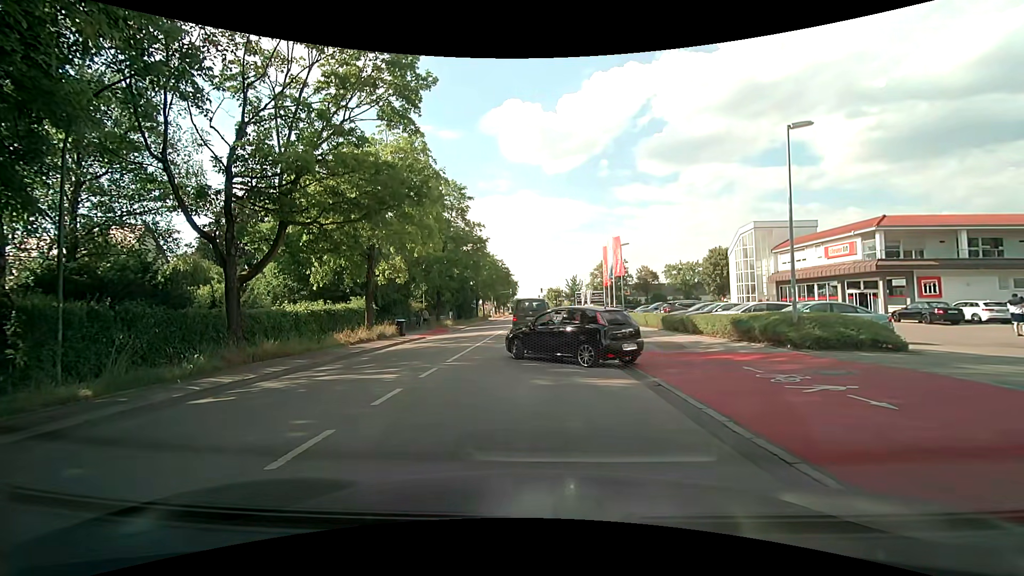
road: secondary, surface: asphalt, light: Day
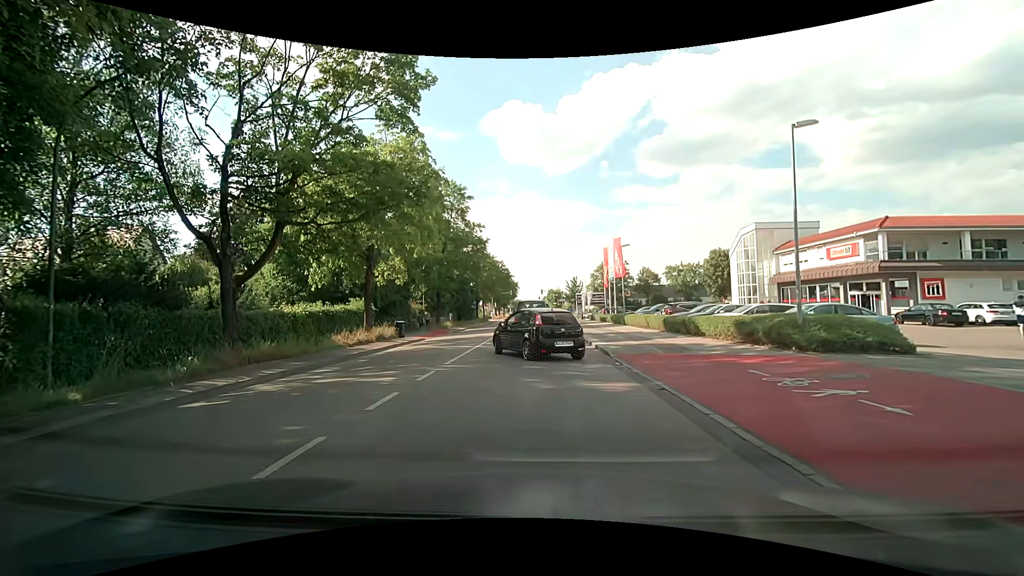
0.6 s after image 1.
(0.0, +0.3) m; 0°
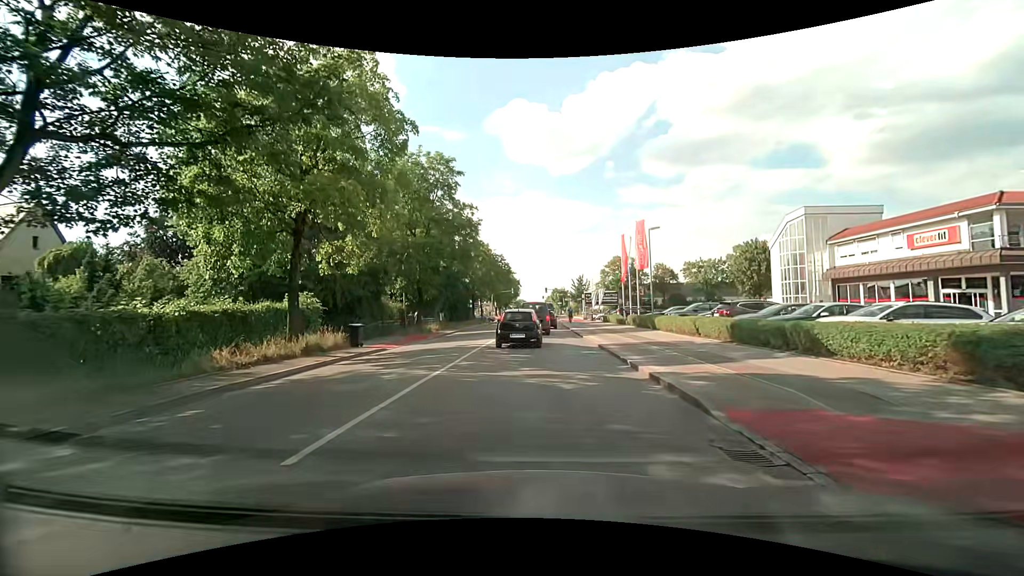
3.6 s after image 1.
(-0.4, +9.1) m; -2°
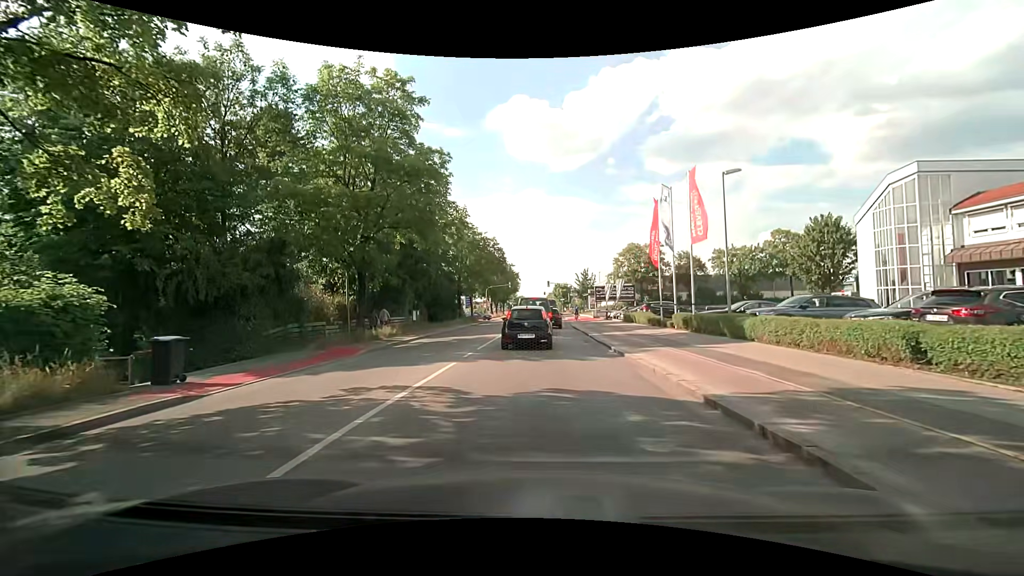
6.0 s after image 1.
(-0.1, +12.4) m; -1°
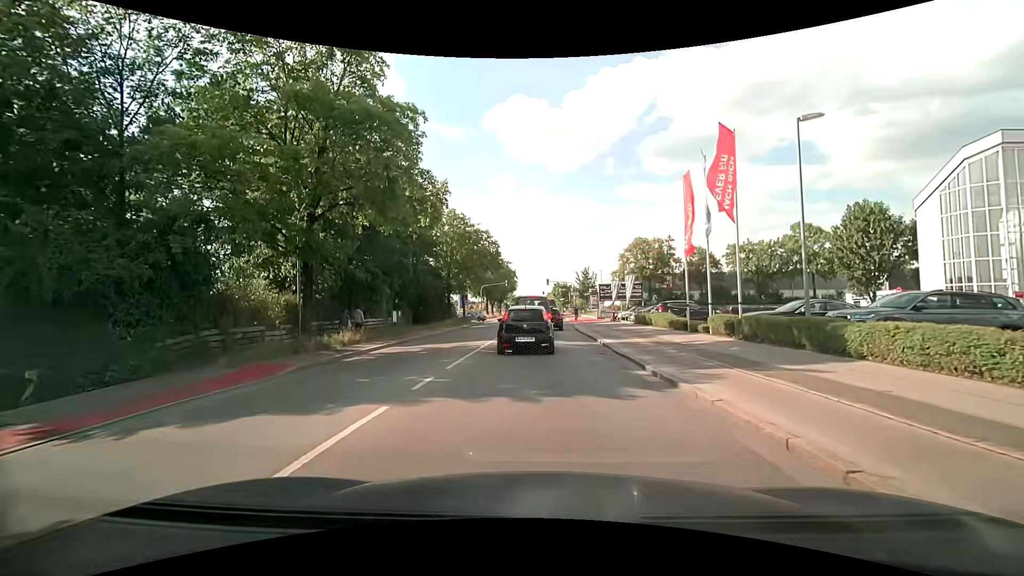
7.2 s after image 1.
(0.0, +5.5) m; 0°
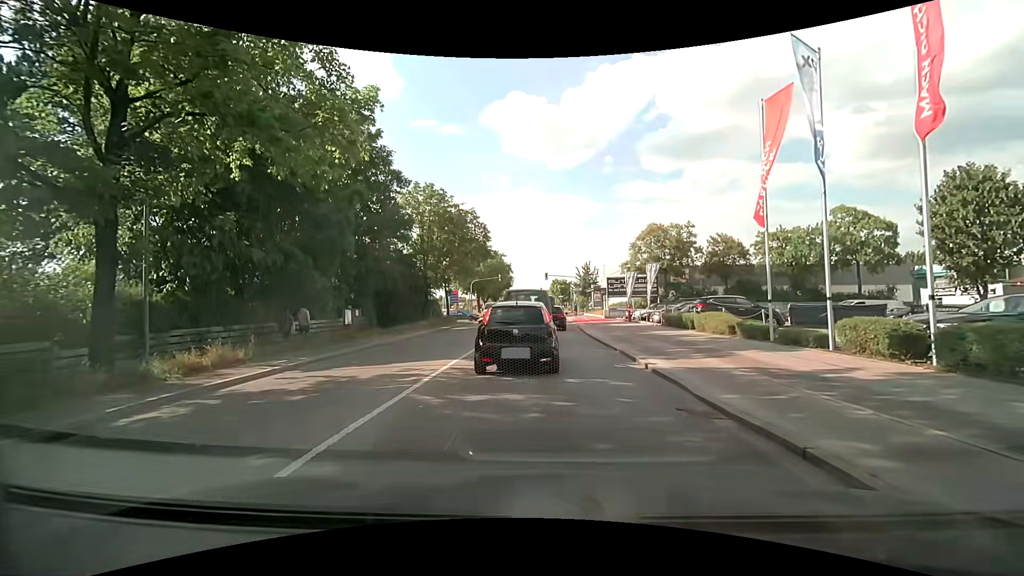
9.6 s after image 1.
(0.0, +8.6) m; +1°
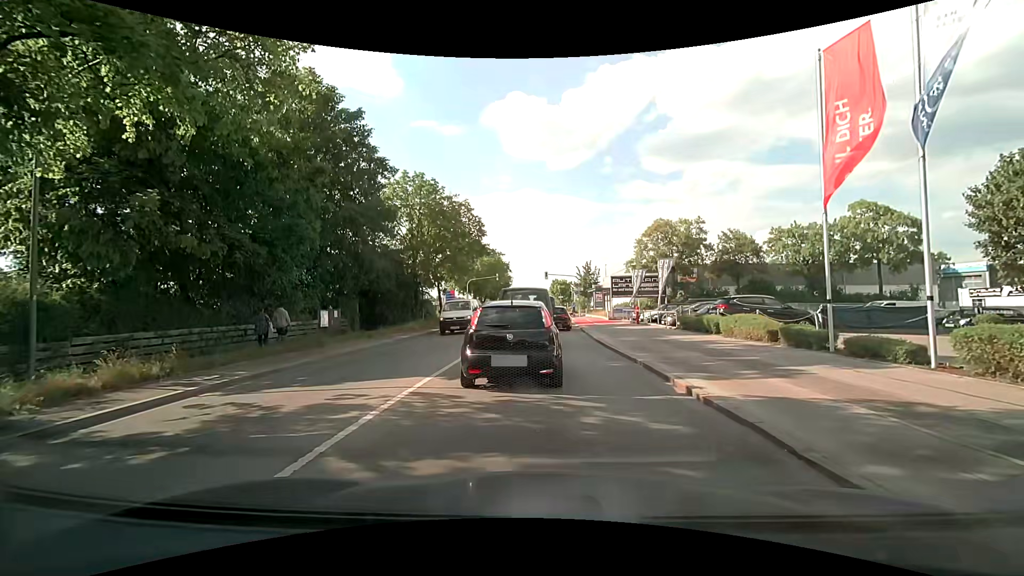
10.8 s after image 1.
(0.0, +3.1) m; -1°
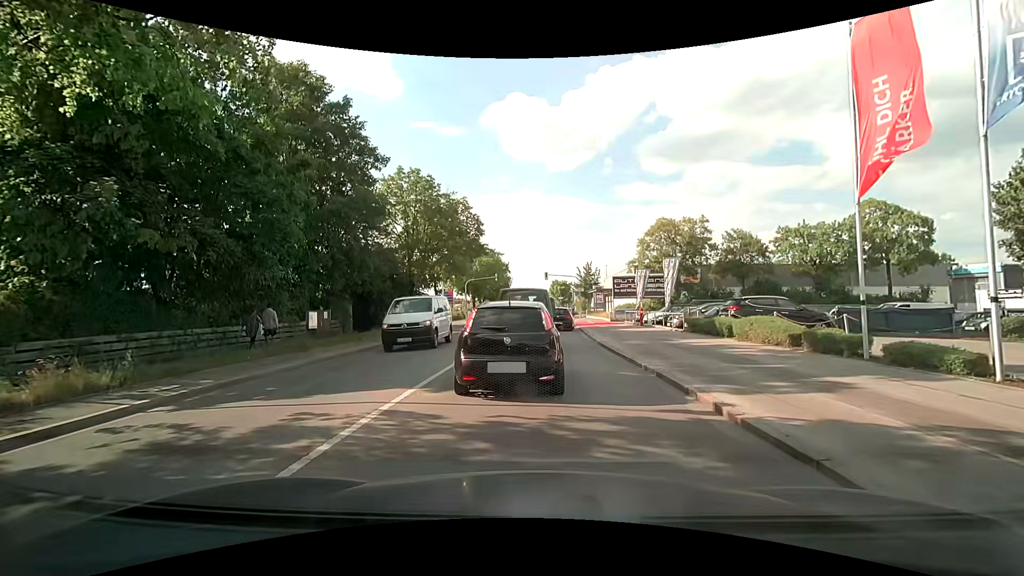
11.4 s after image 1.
(0.0, +1.2) m; +1°
(0, +10) (0, +20) (0, +30) (+1, +40) (+1, +50) (+2, +60) (+2, +70) (+2, +80) (+2, +90) (+3, +100) m
